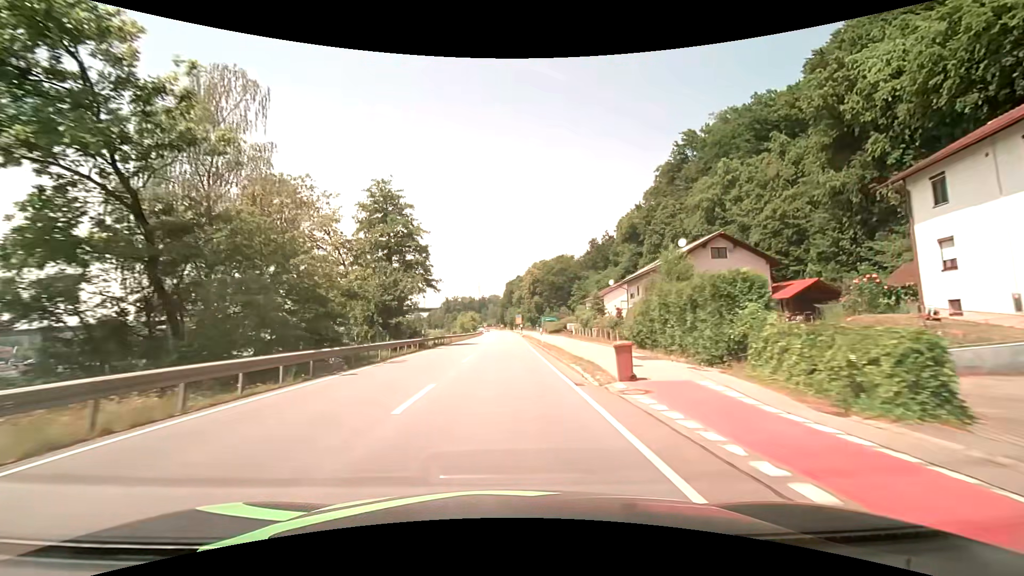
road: primary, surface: asphalt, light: Day
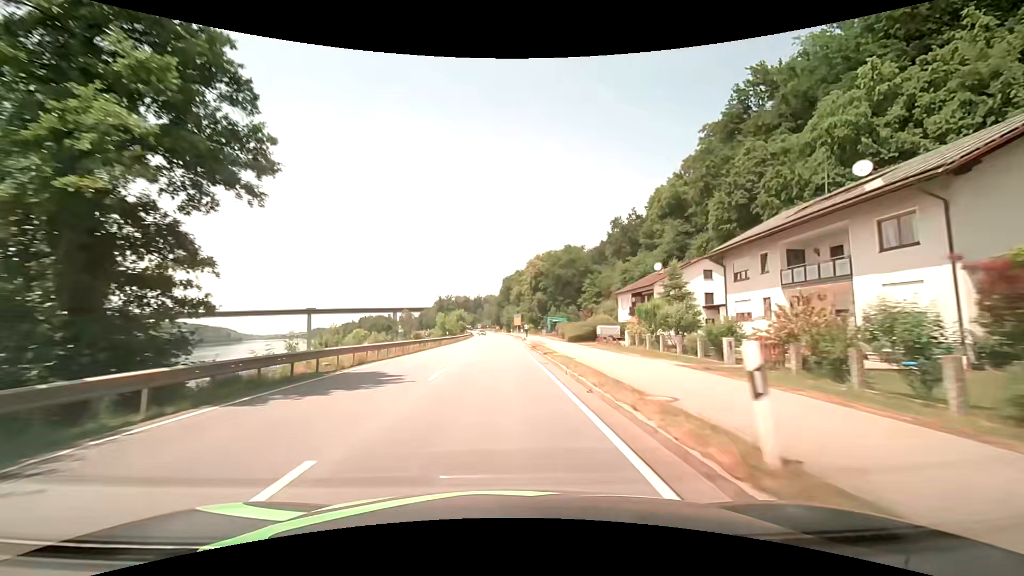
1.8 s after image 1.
(+0.2, +30.7) m; 0°
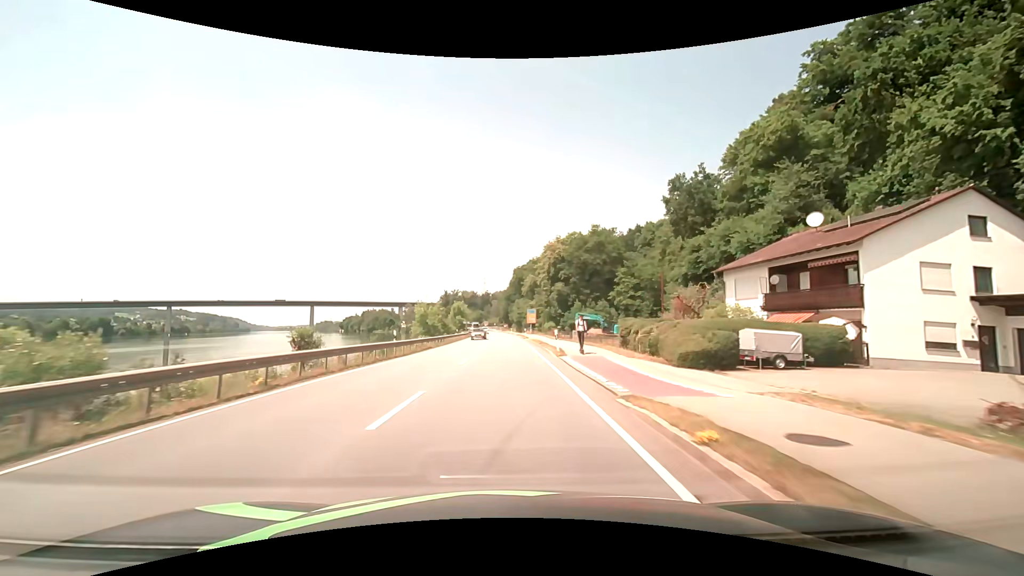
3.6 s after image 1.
(-0.4, +30.5) m; -1°
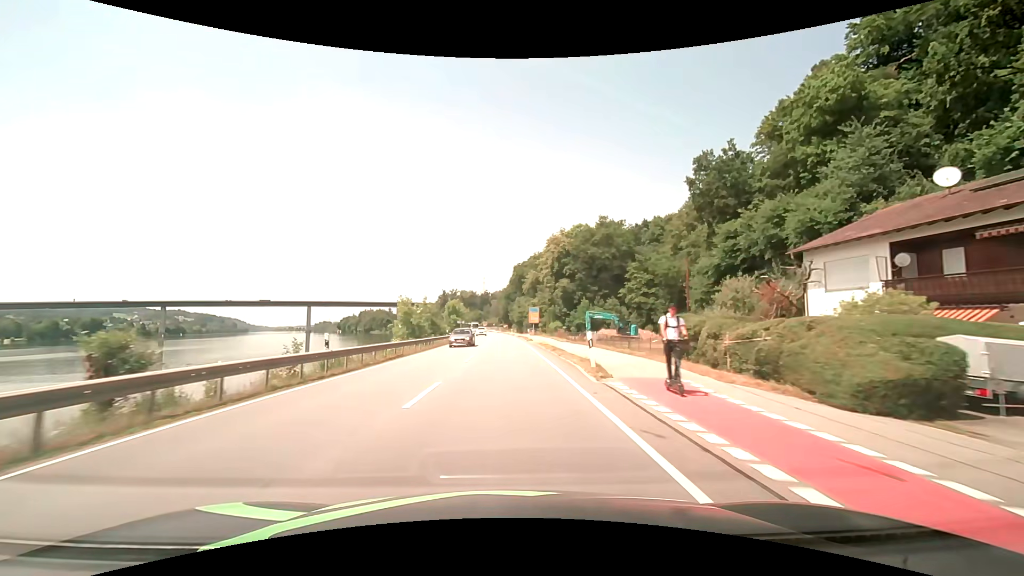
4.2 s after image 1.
(0.0, +10.1) m; 0°
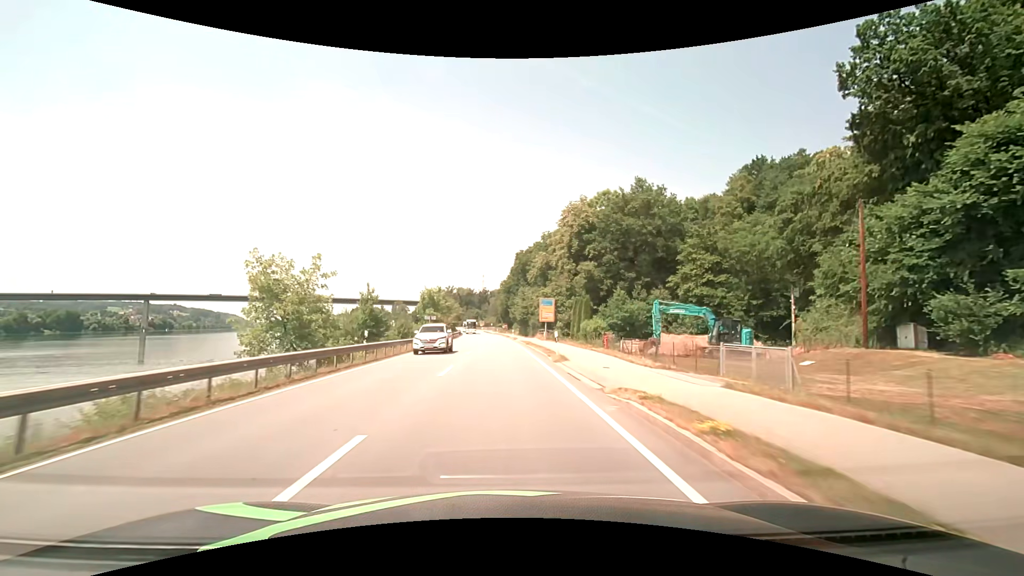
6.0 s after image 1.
(+0.1, +30.2) m; 0°
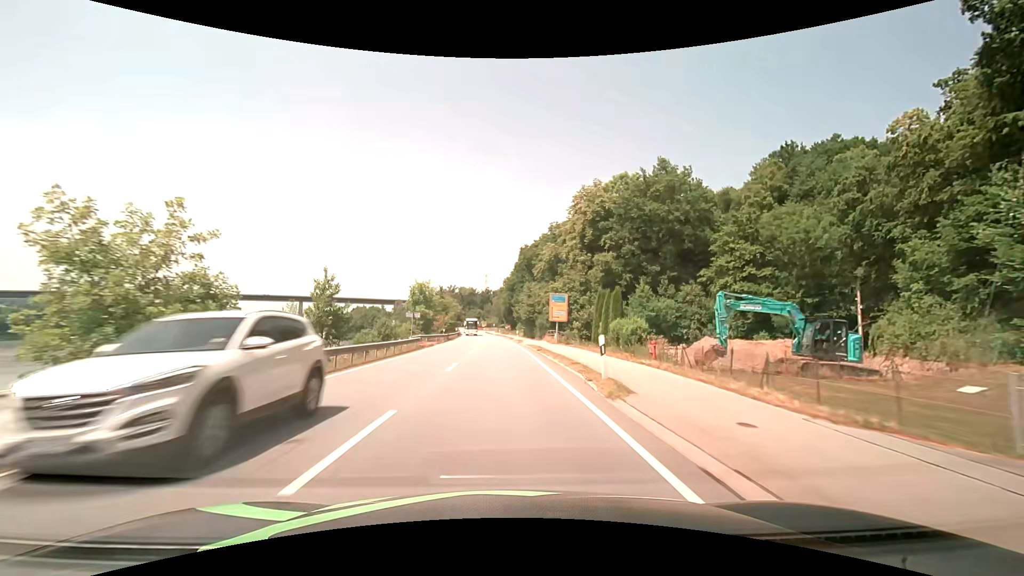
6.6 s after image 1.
(0.0, +10.1) m; 0°
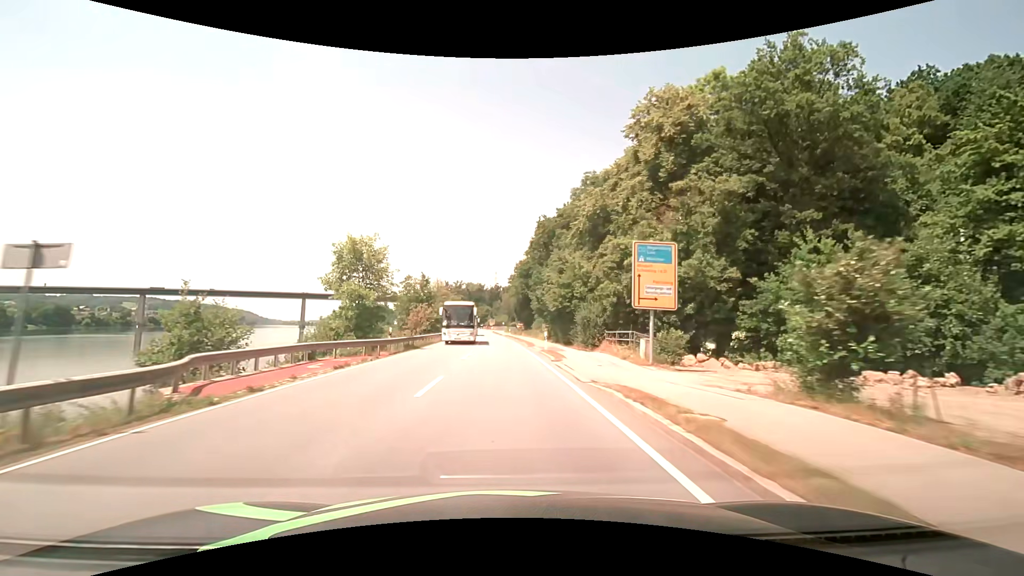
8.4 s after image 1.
(-0.3, +30.2) m; -1°
(0, +10) (0, +20) (0, +30) (0, +40) (-1, +50) (-1, +60) (-2, +70) (-2, +80) (-3, +90) (-3, +100) m
